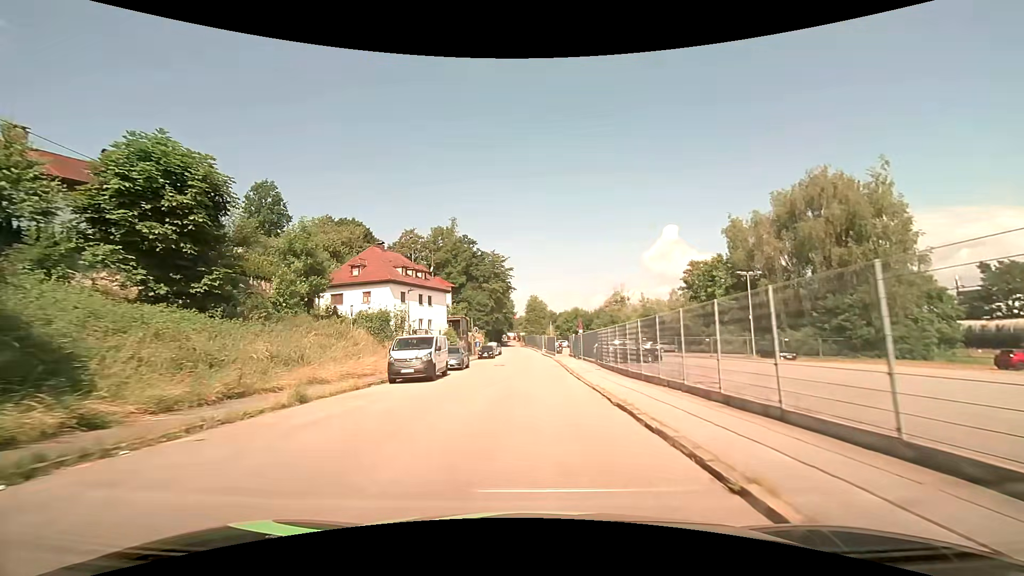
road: residential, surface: asphalt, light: Day
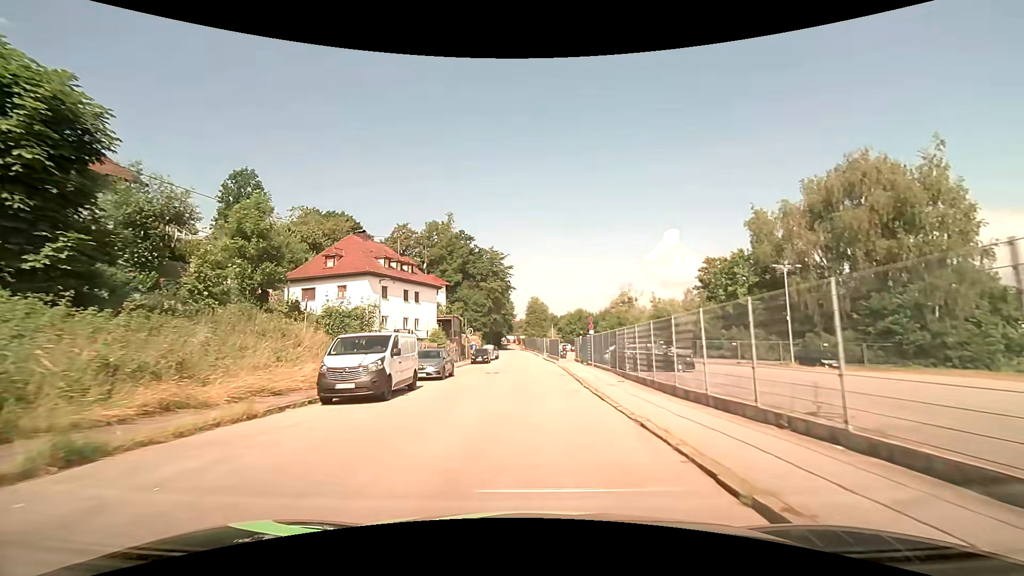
(0.0, +6.6) m; 0°
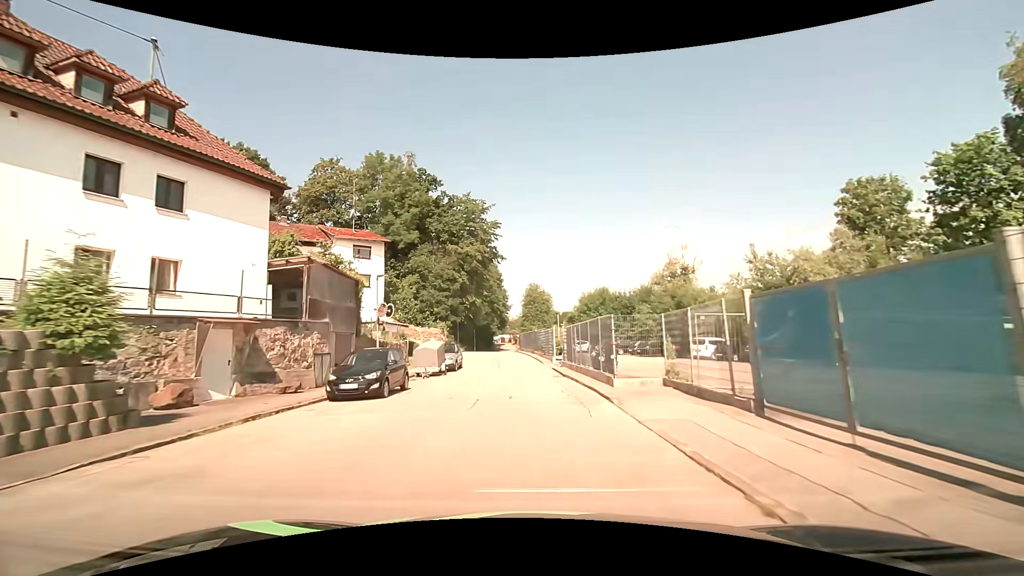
(+0.2, +33.3) m; 0°
(0, +10) (0, +20) (-1, +30) (-1, +40) (-2, +50) (-2, +60) (-3, +70) (-4, +80) (-4, +90) (-4, +100) m
